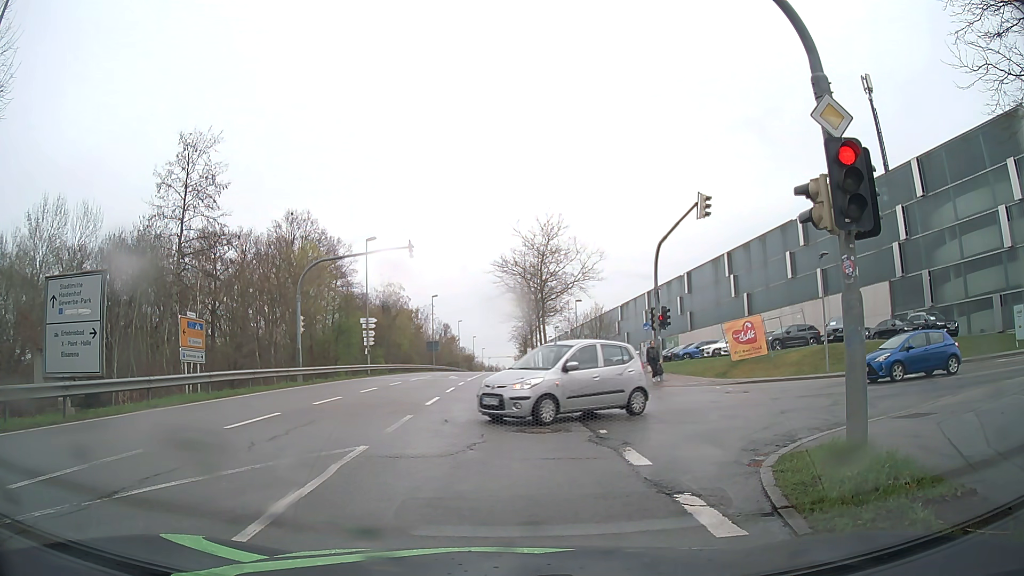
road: secondary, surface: asphalt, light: Day
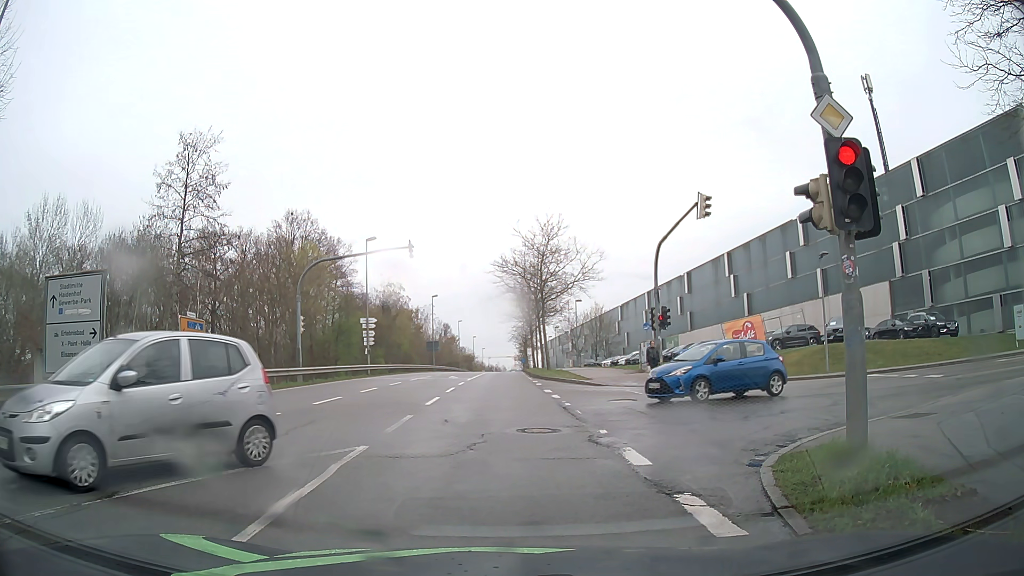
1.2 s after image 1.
(0.0, 0.0) m; 0°
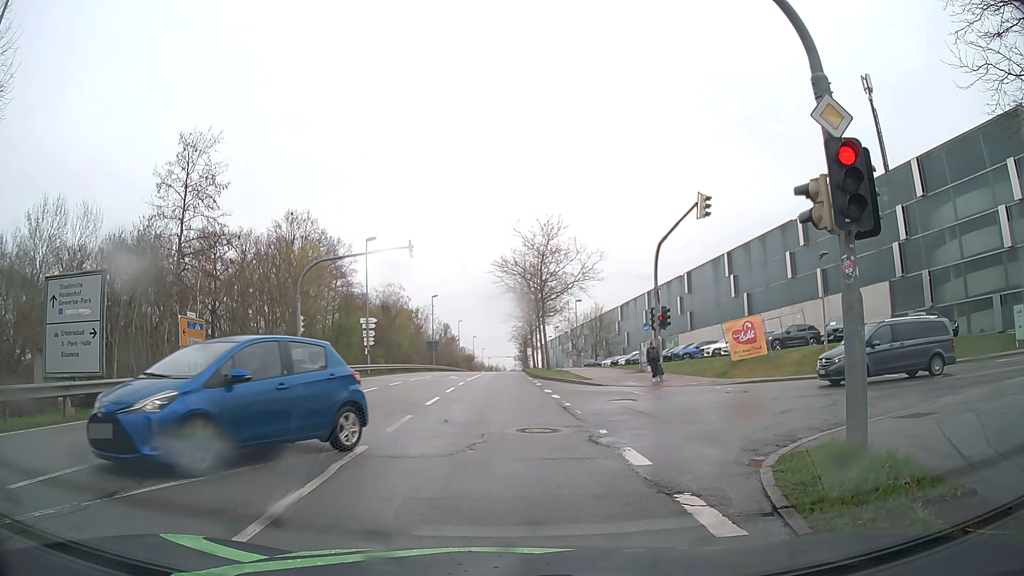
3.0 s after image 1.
(0.0, 0.0) m; 0°
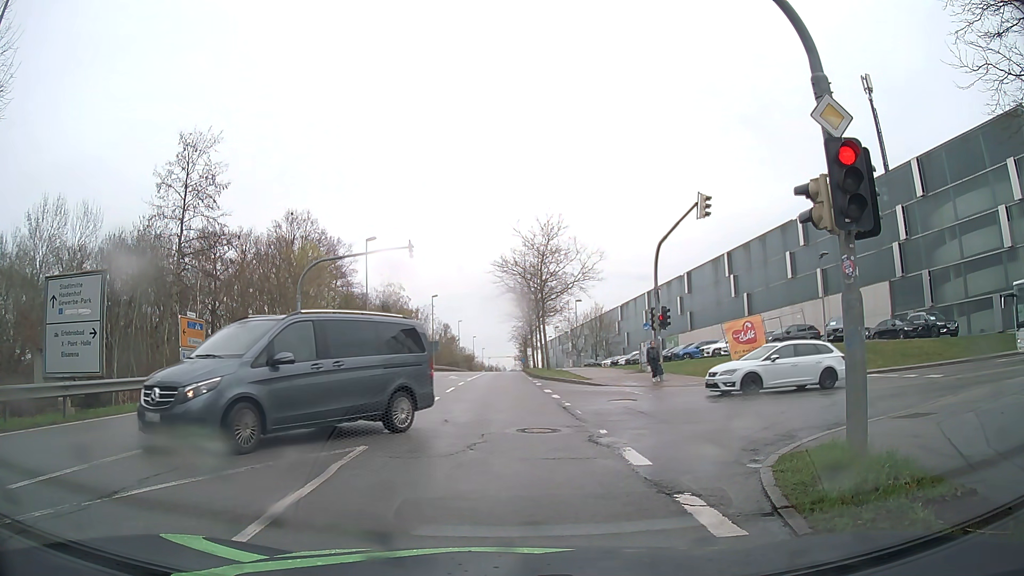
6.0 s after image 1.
(0.0, 0.0) m; 0°
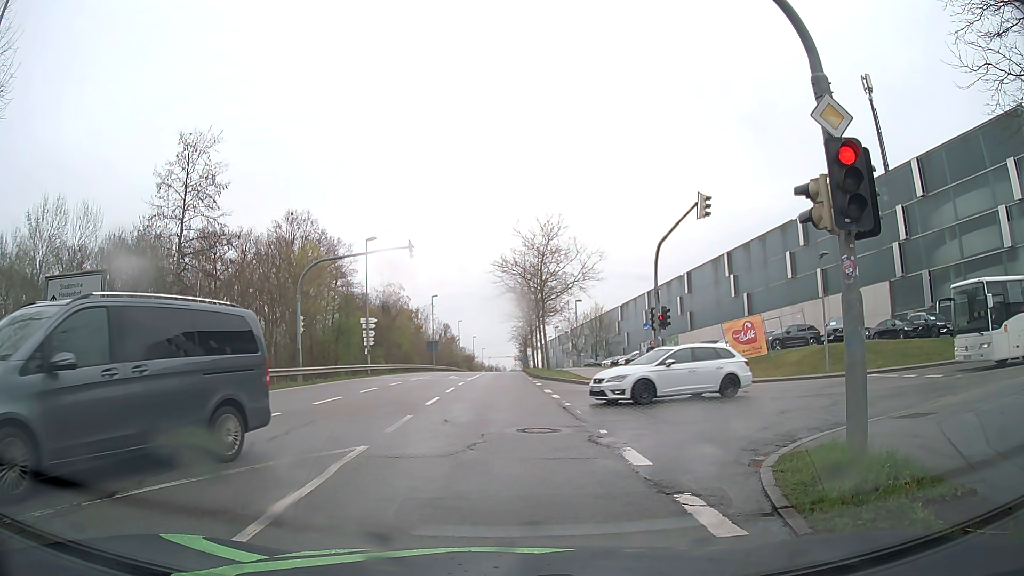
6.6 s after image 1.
(0.0, 0.0) m; 0°
